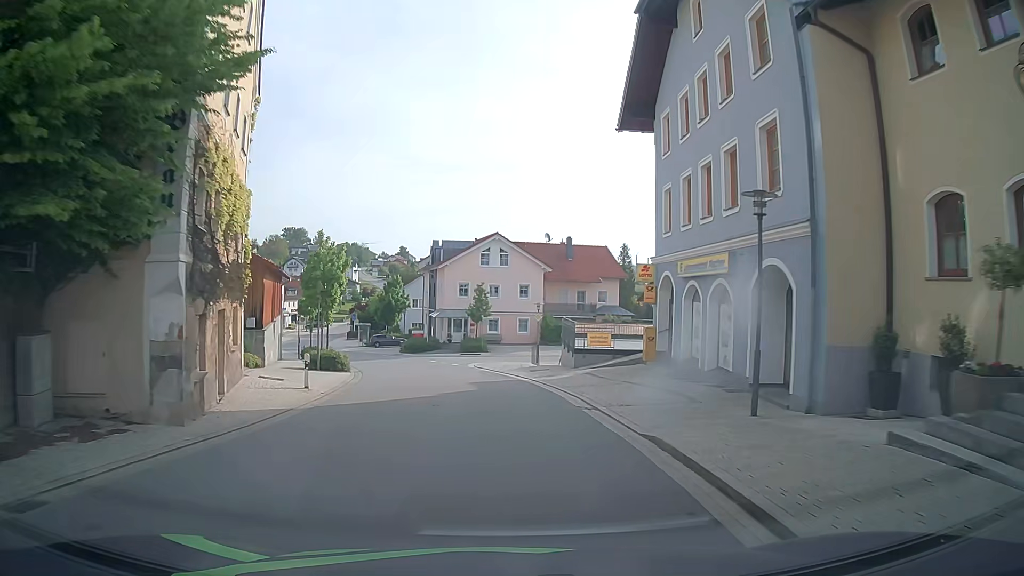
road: tertiary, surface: asphalt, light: Day
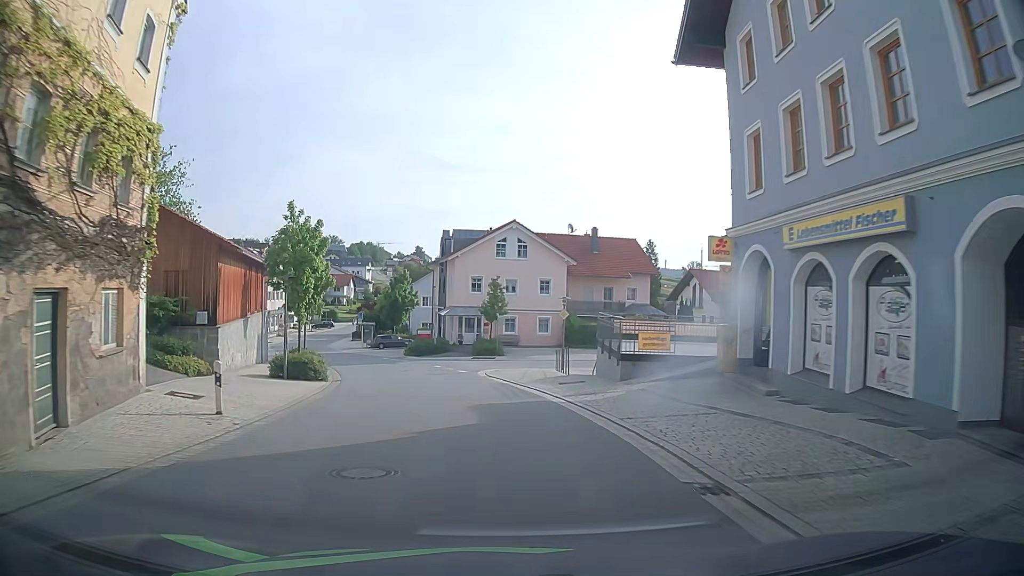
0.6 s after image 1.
(0.0, +7.1) m; 0°
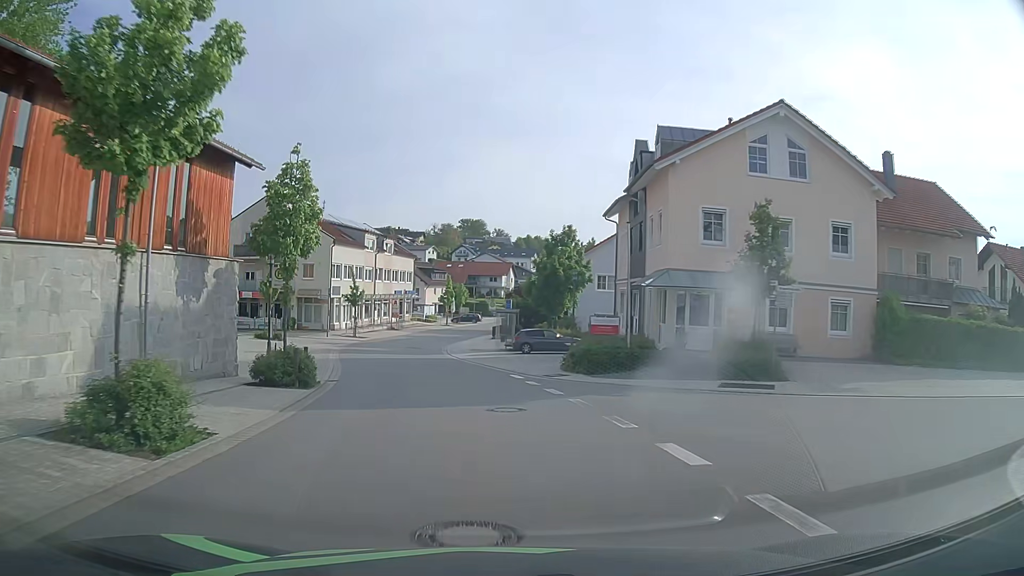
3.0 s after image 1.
(-3.6, +28.1) m; -15°
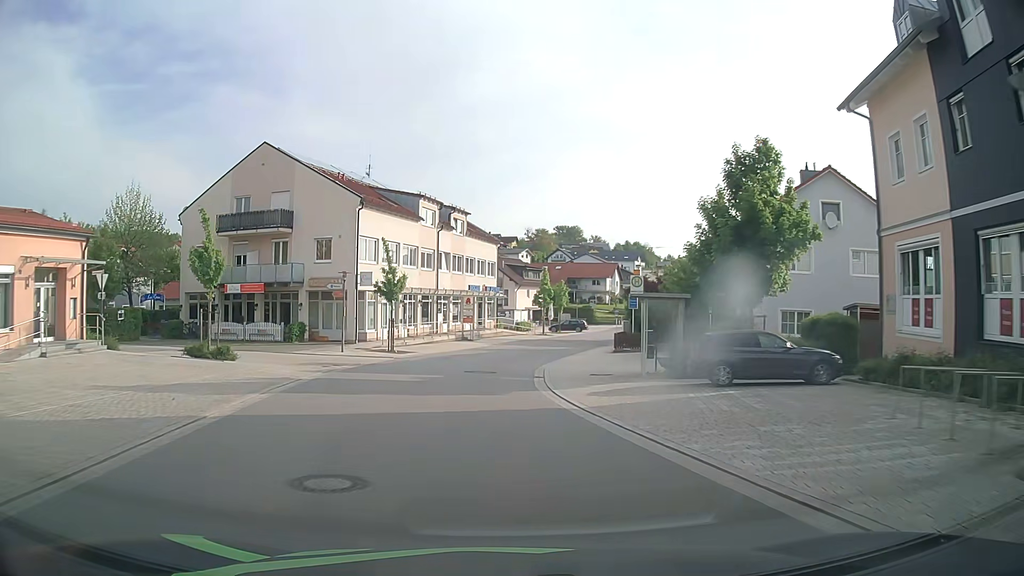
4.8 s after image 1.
(-1.9, +21.7) m; -9°
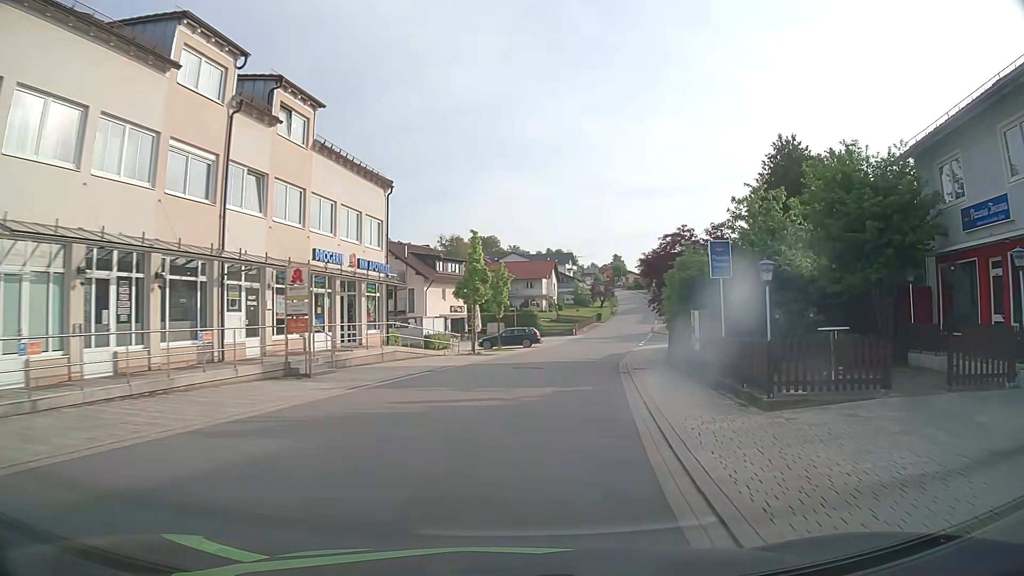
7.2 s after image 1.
(+0.5, +29.1) m; +7°
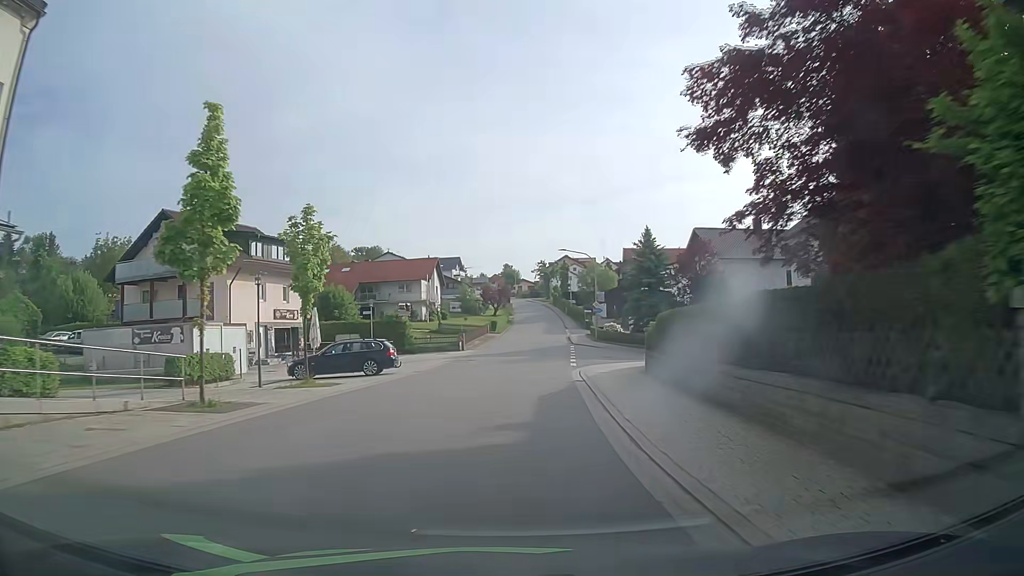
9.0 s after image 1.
(+2.0, +21.7) m; +9°
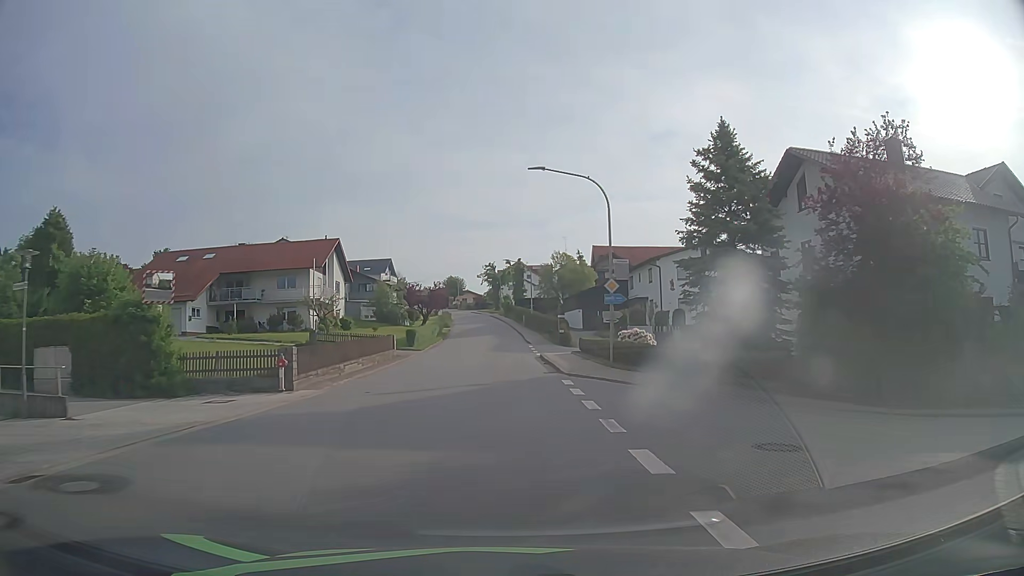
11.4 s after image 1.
(+1.3, +29.7) m; +4°
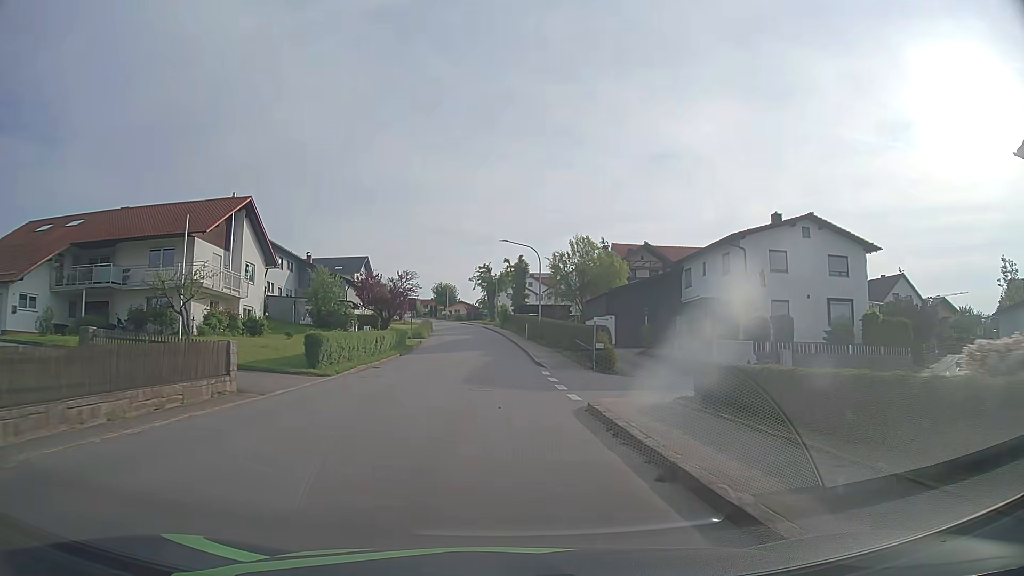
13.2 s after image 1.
(+0.1, +22.5) m; 0°
(0, +10) (0, +20) (0, +30) (-1, +40) (-1, +50) (-2, +60) (-2, +70) (-3, +80) (-5, +90) (-6, +100) m
